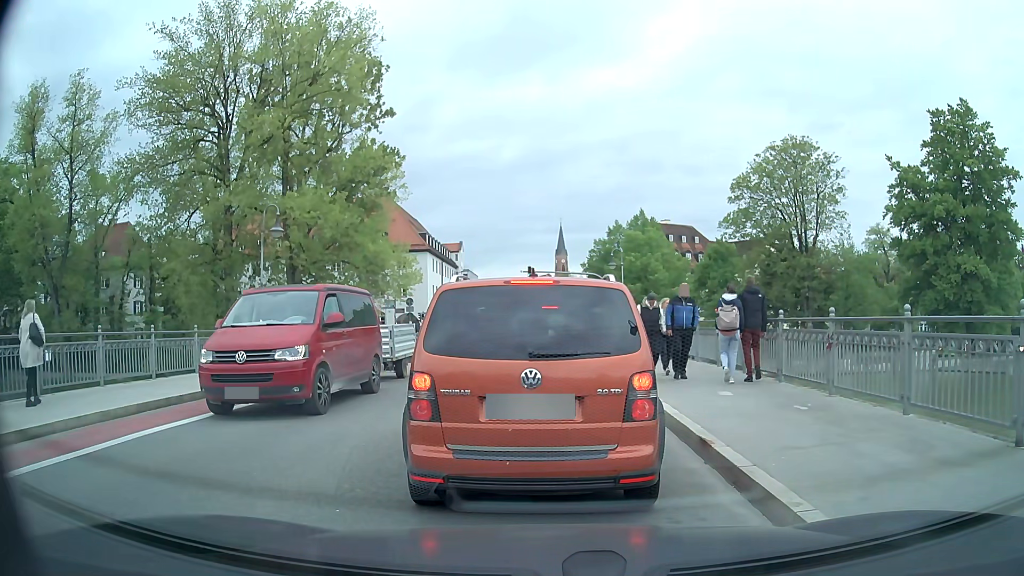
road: secondary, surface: asphalt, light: Day
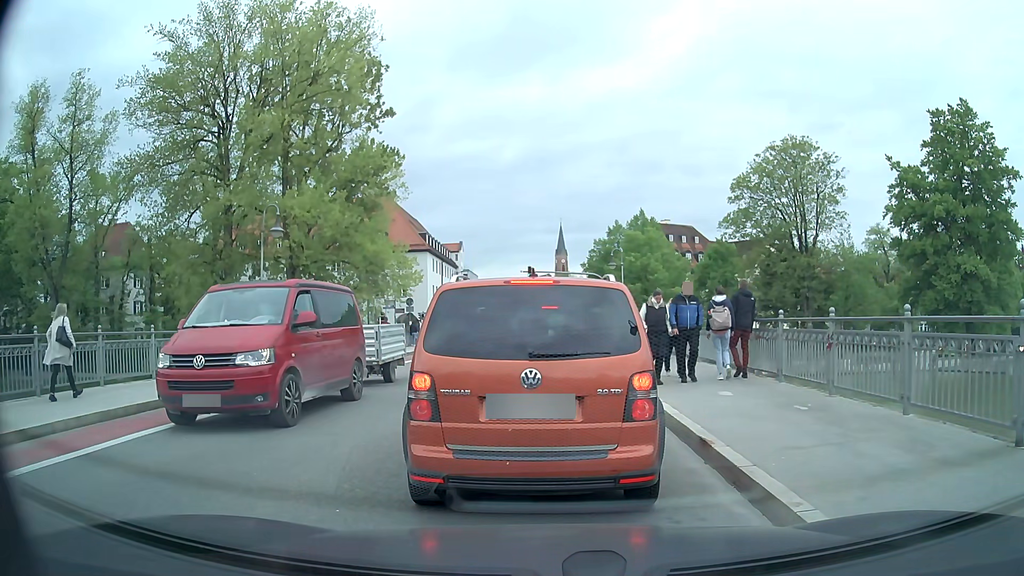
(0.0, 0.0) m; 0°
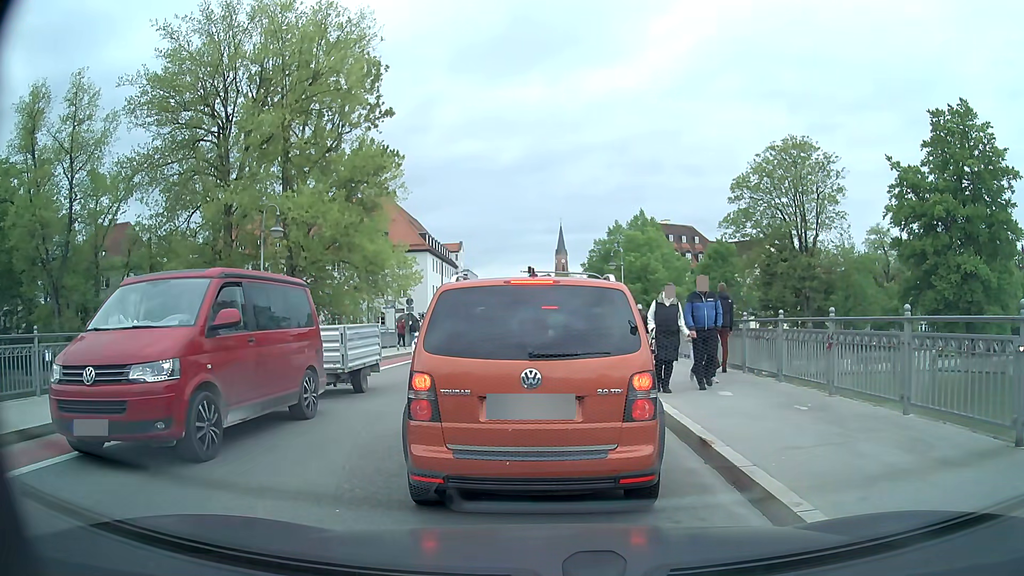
(0.0, 0.0) m; 0°
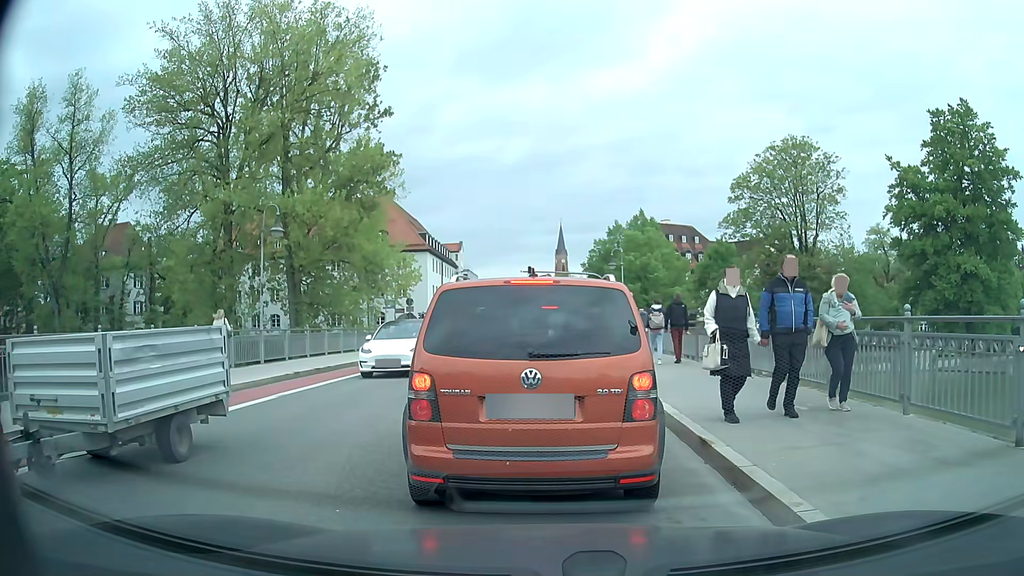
(0.0, 0.0) m; 0°
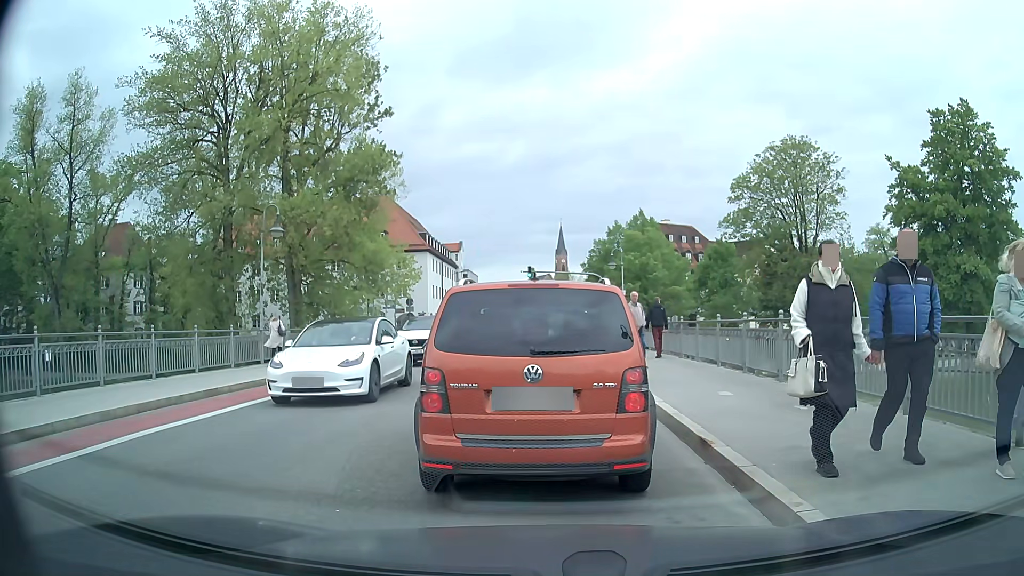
(0.0, 0.0) m; 0°
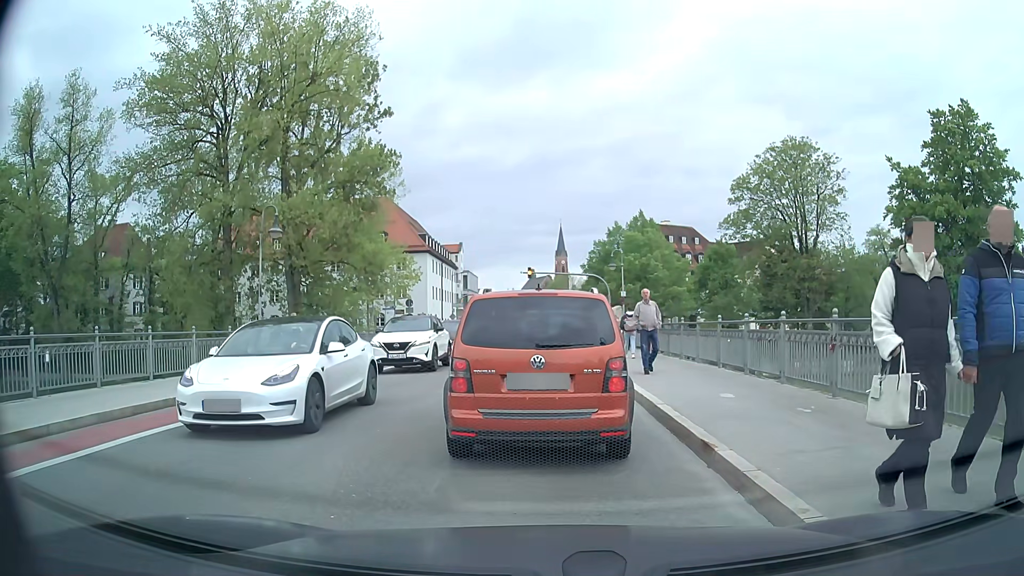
(0.0, +0.1) m; 0°
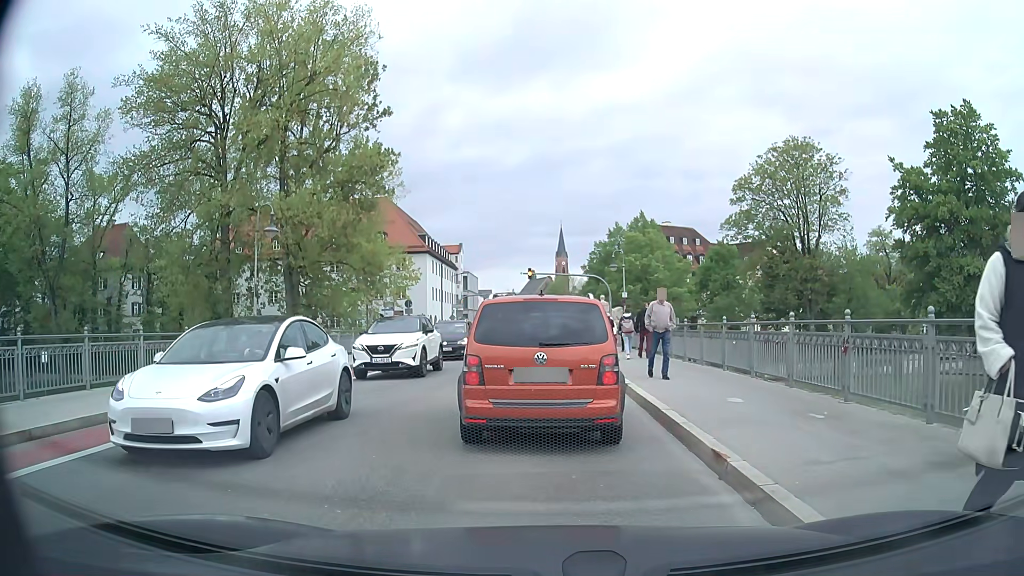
(0.0, +0.5) m; 0°
